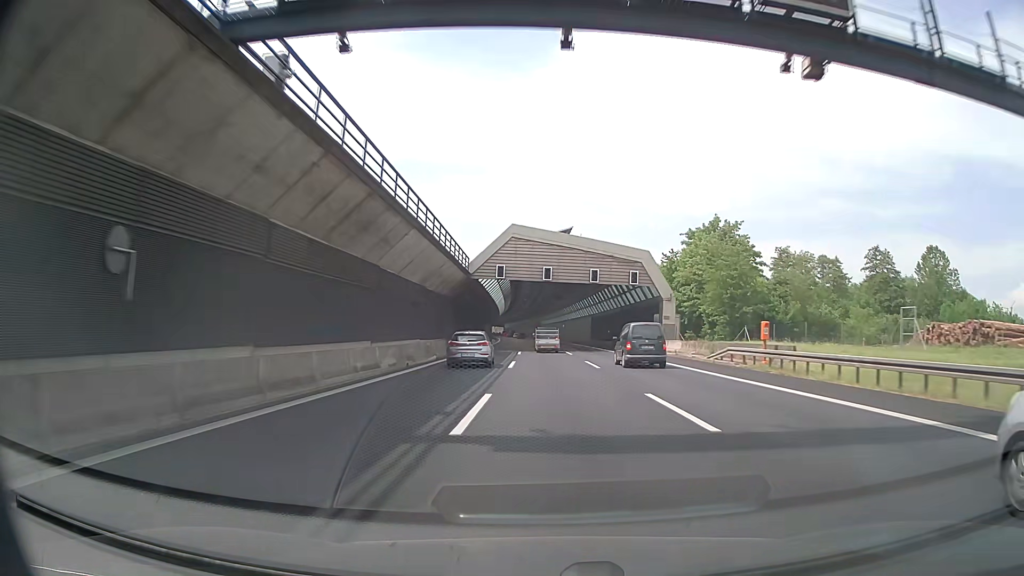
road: motorway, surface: asphalt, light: Day
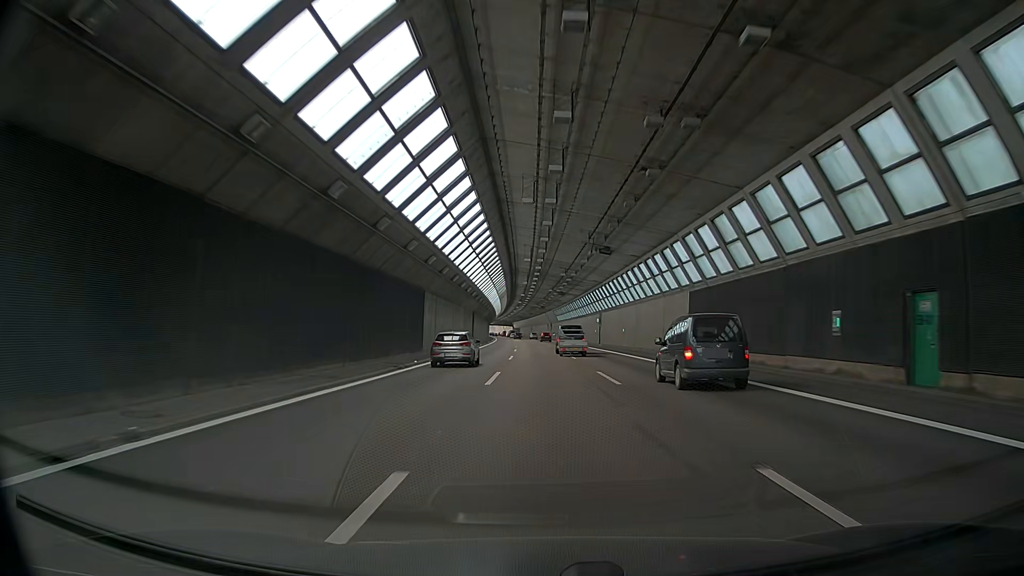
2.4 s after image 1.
(-0.7, +62.5) m; -2°
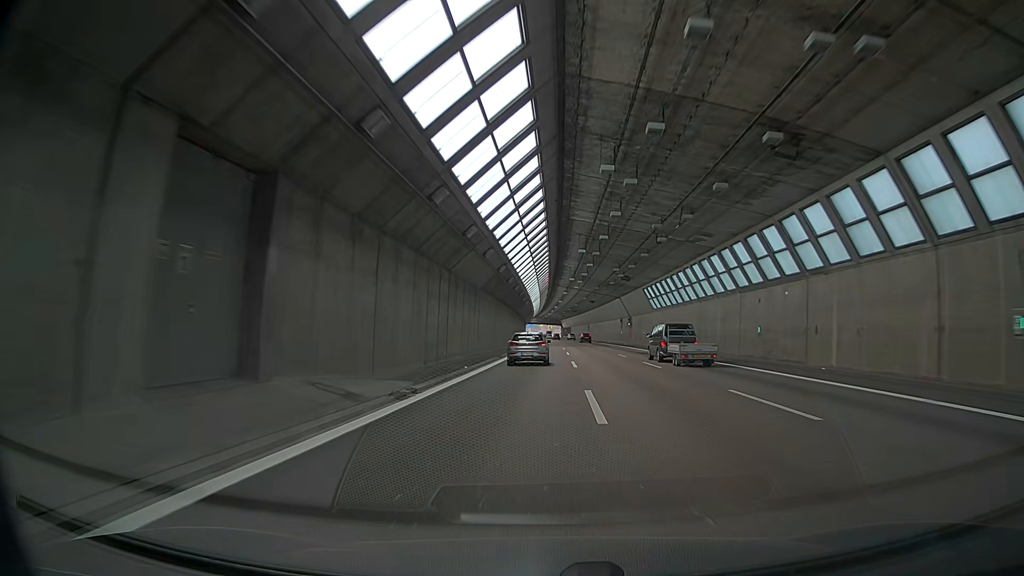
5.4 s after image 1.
(-1.6, +78.2) m; -3°
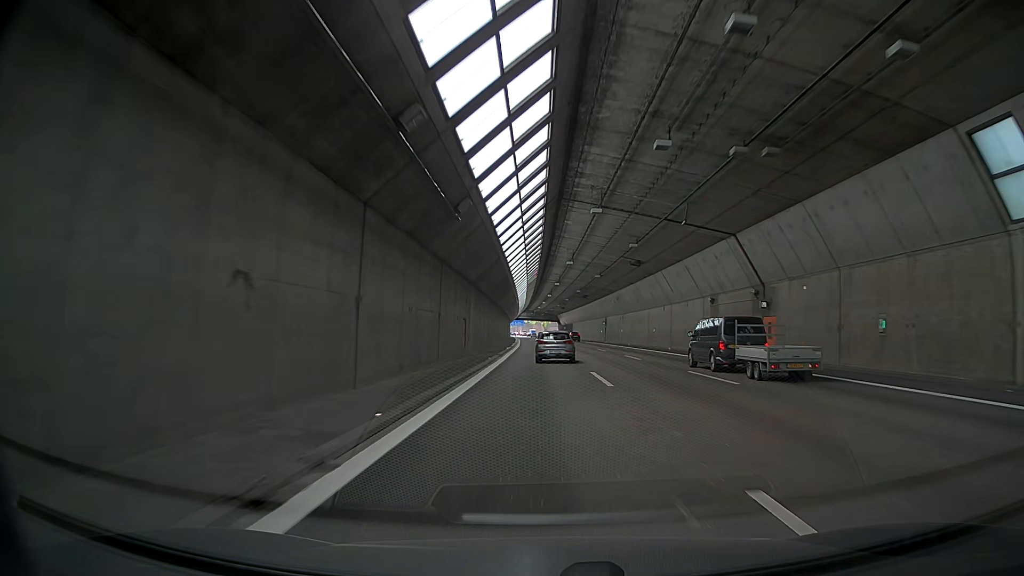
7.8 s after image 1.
(-0.2, +63.3) m; +1°
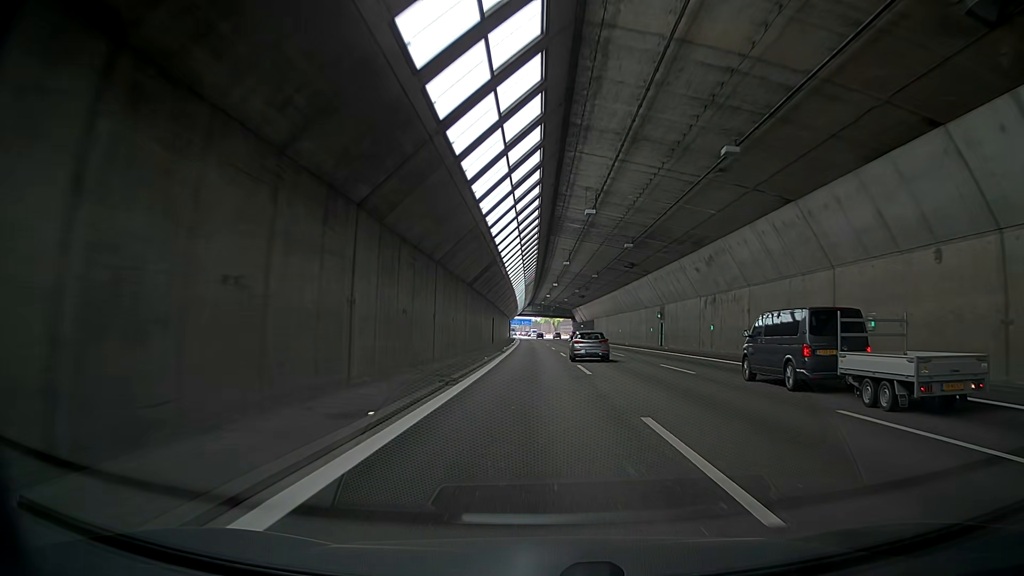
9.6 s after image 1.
(+0.3, +47.7) m; -1°
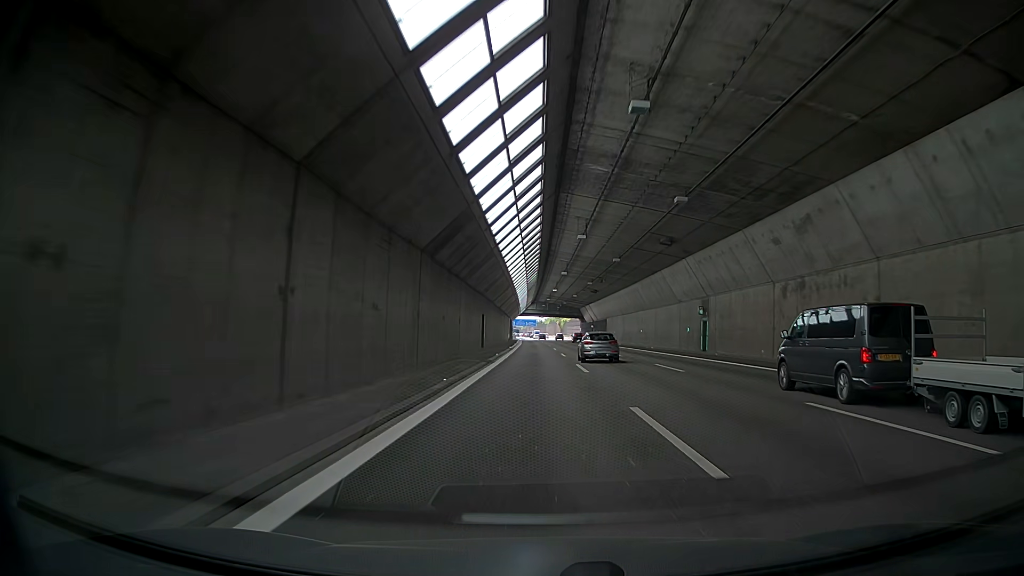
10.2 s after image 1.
(-0.1, +15.9) m; 0°
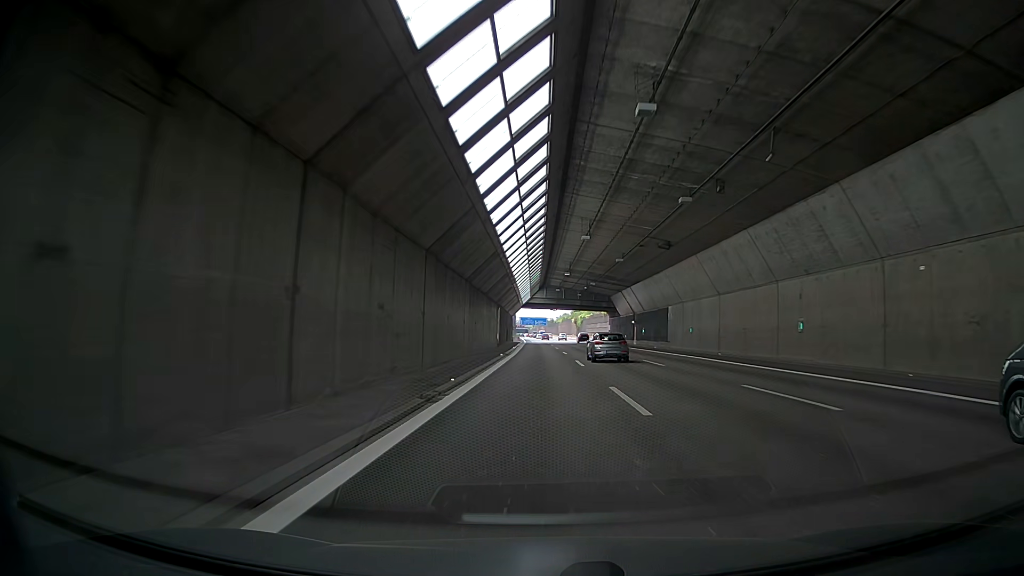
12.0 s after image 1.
(-1.2, +47.8) m; -1°
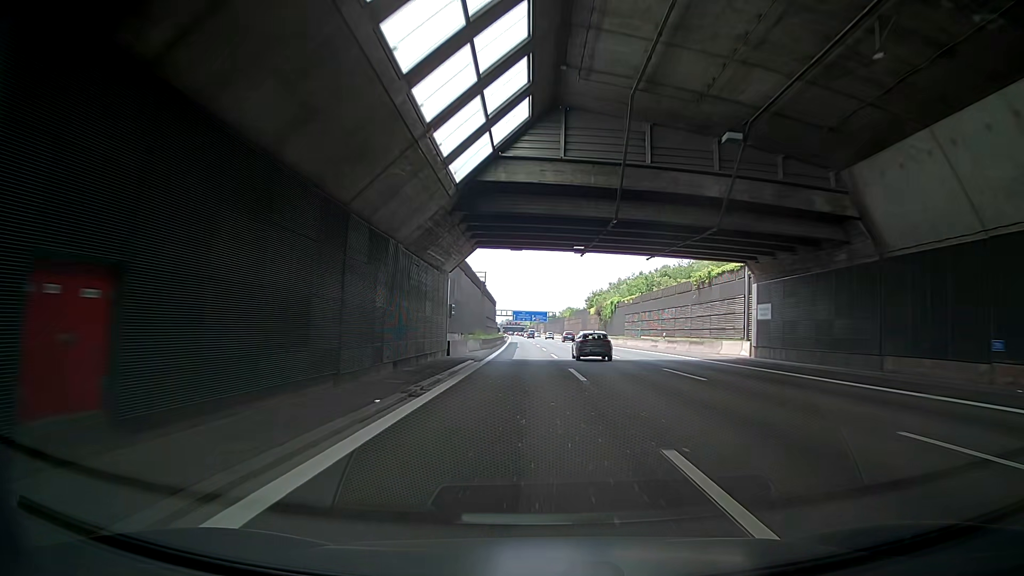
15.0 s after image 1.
(-0.4, +79.8) m; -1°
(0, +10) (0, +20) (0, +30) (0, +40) (0, +50) (0, +60) (0, +70) (0, +80) (0, +90) (-1, +100) m
